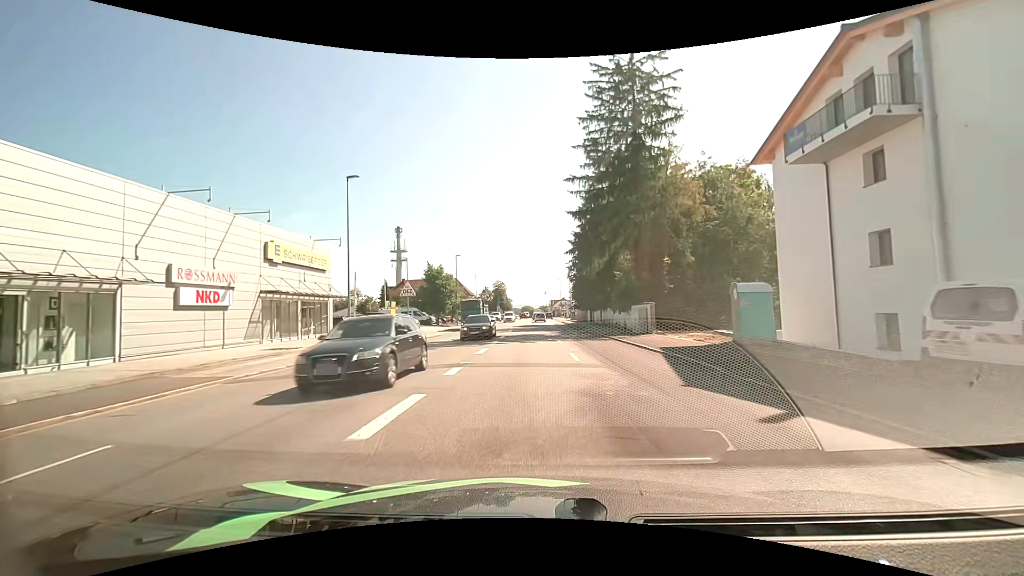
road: tertiary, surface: asphalt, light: Day
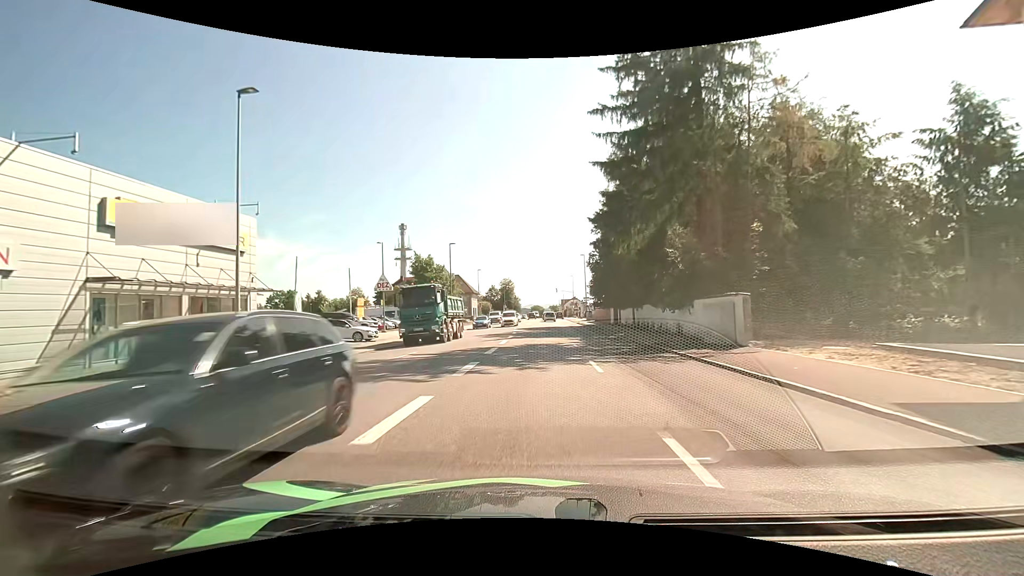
(-0.2, +12.2) m; -1°
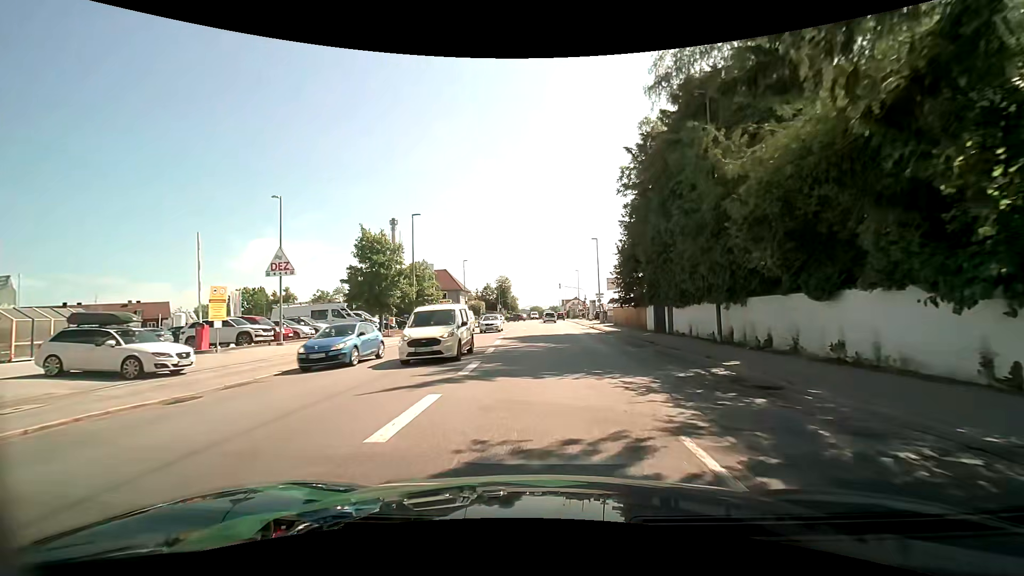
(0.0, +17.8) m; 0°
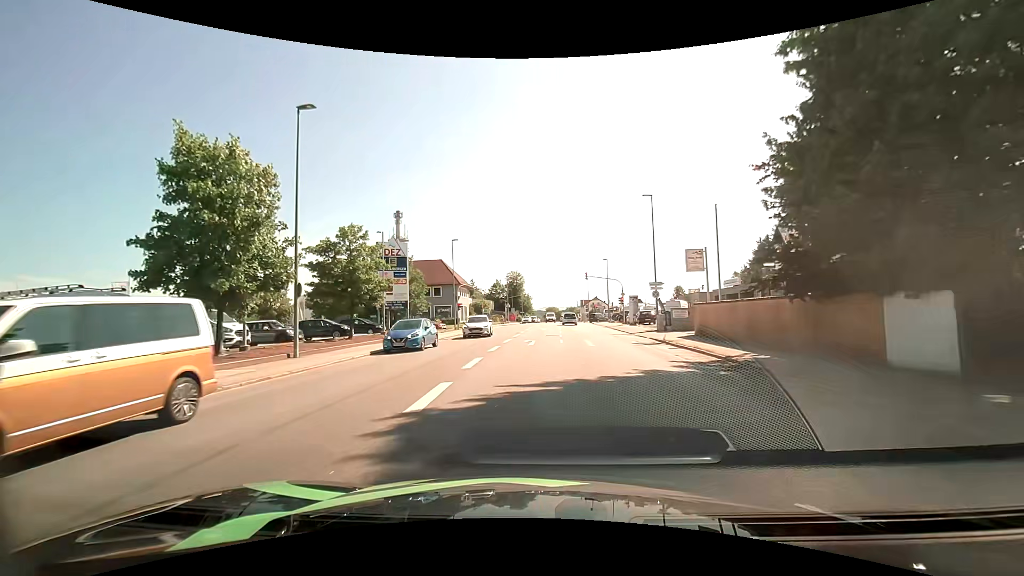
(-0.2, +22.5) m; -2°
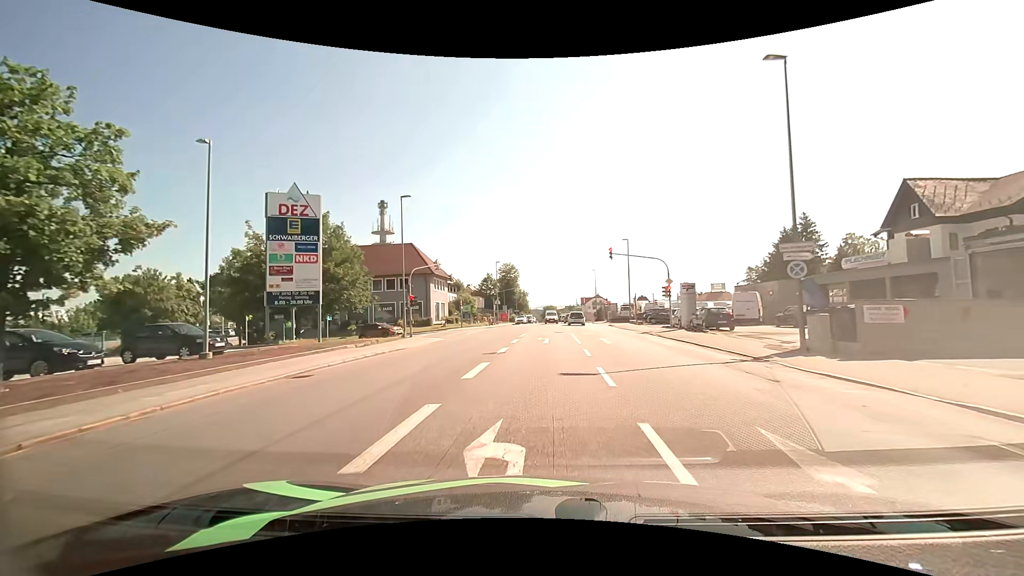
(0.0, +20.5) m; +1°
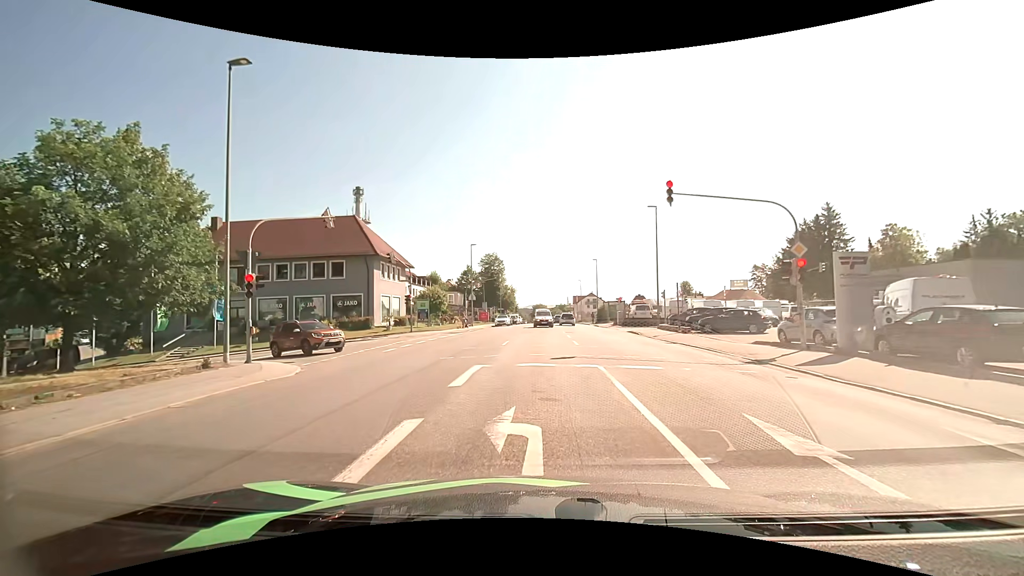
(0.0, +18.9) m; +1°
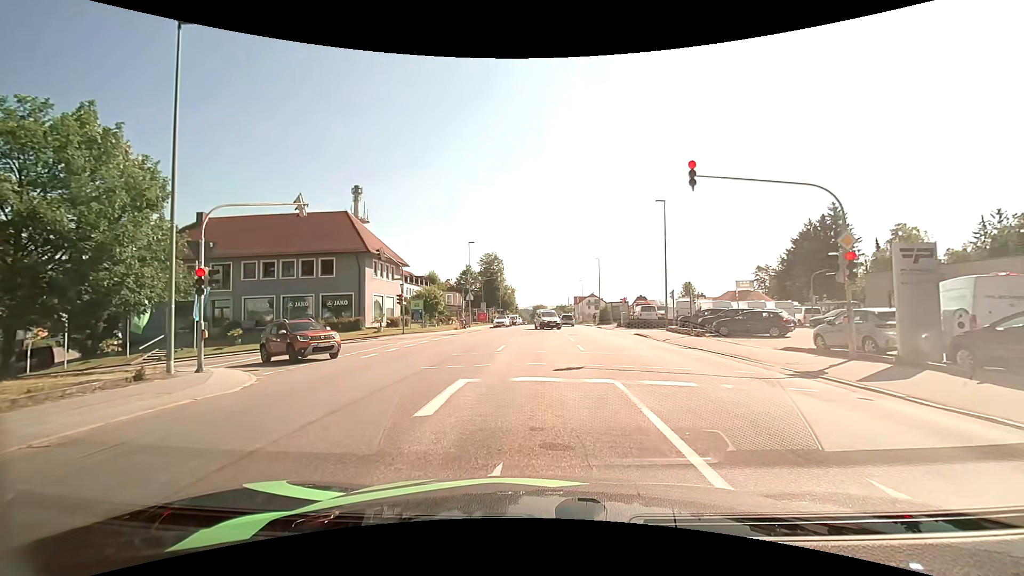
(0.0, +2.4) m; -1°
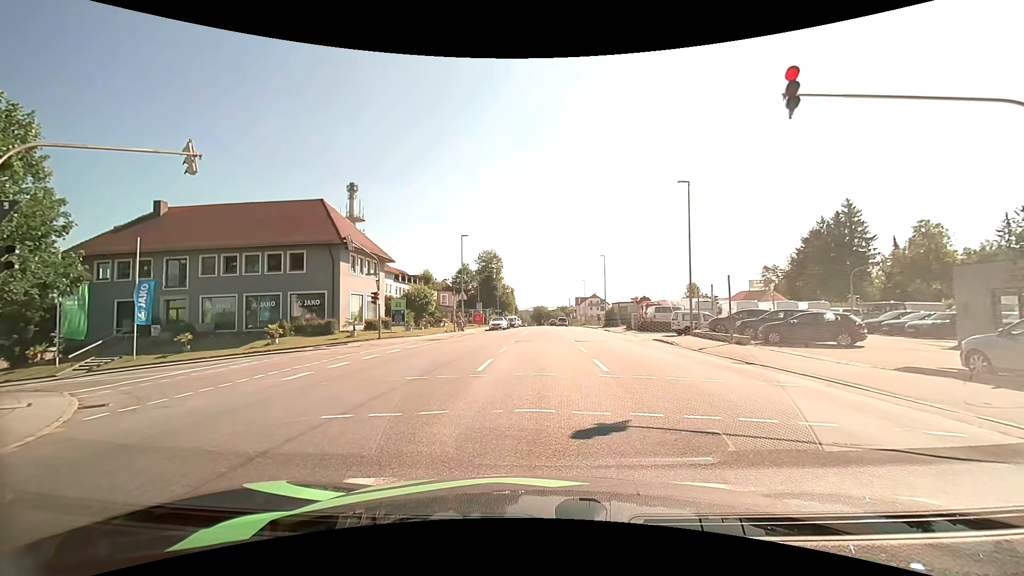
(0.0, +5.6) m; -2°
